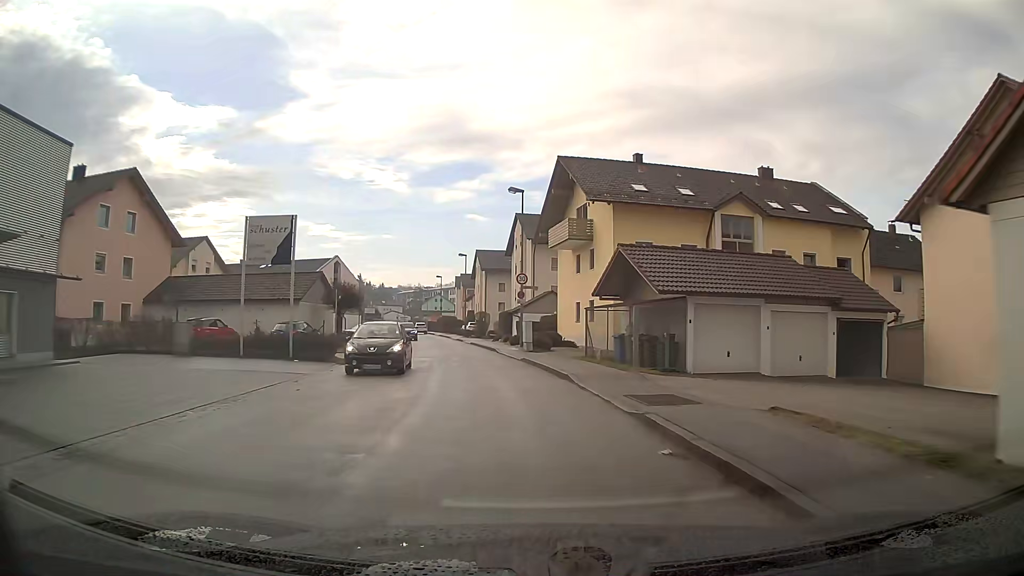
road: unclassified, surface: asphalt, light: Day
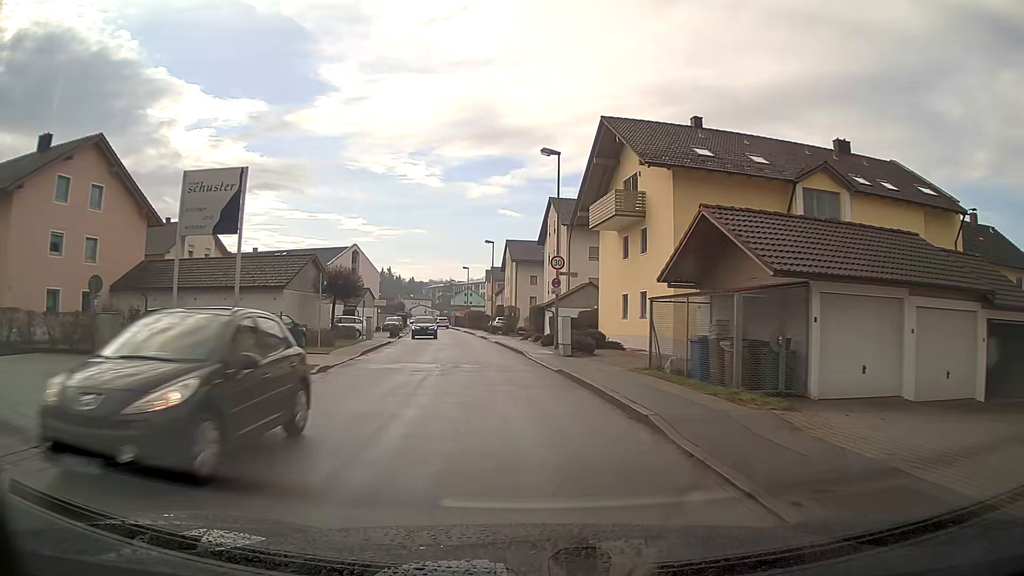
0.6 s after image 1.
(-0.2, +7.2) m; -2°
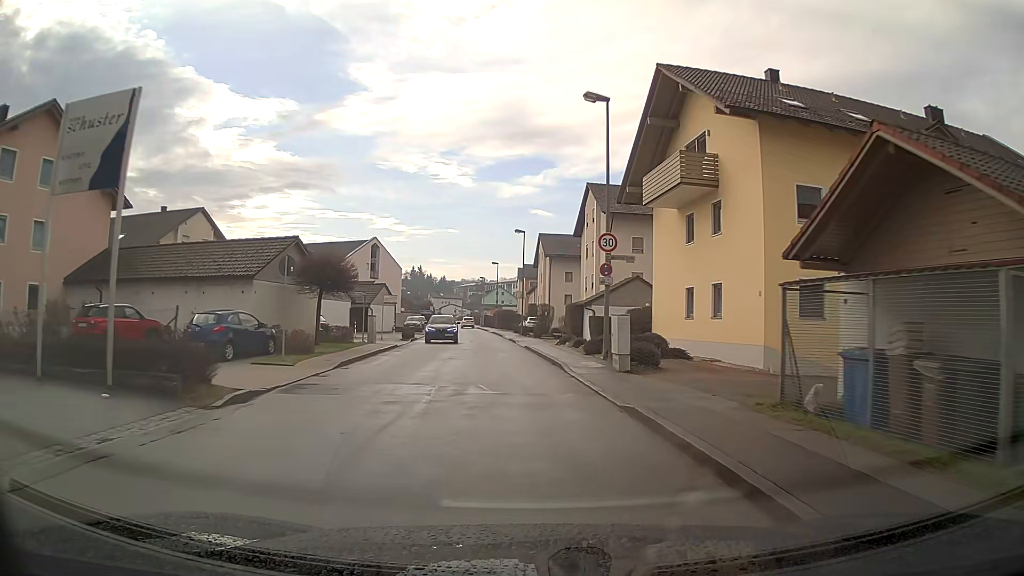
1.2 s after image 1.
(-0.1, +7.0) m; -2°
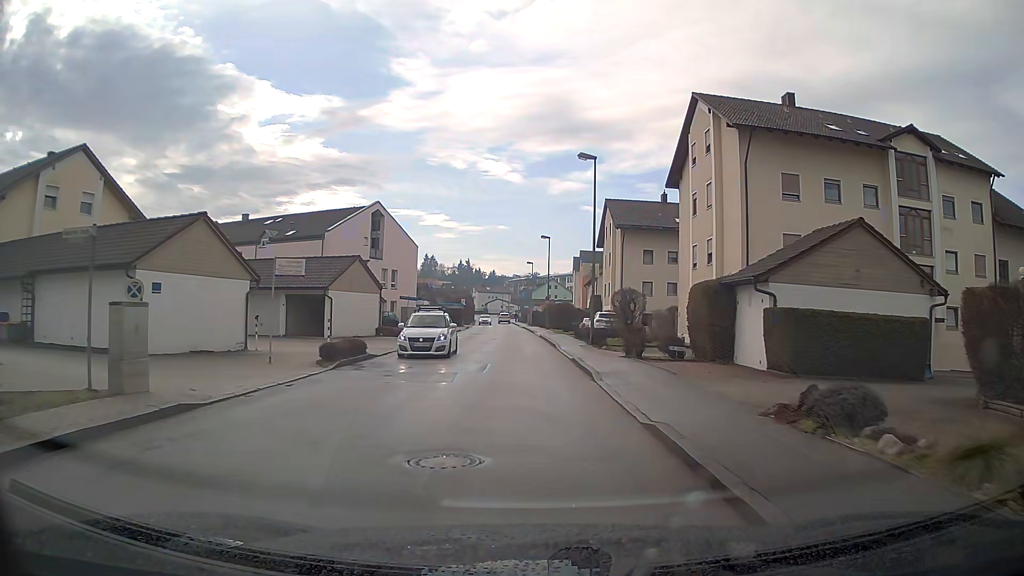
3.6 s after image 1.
(-1.0, +23.4) m; -4°
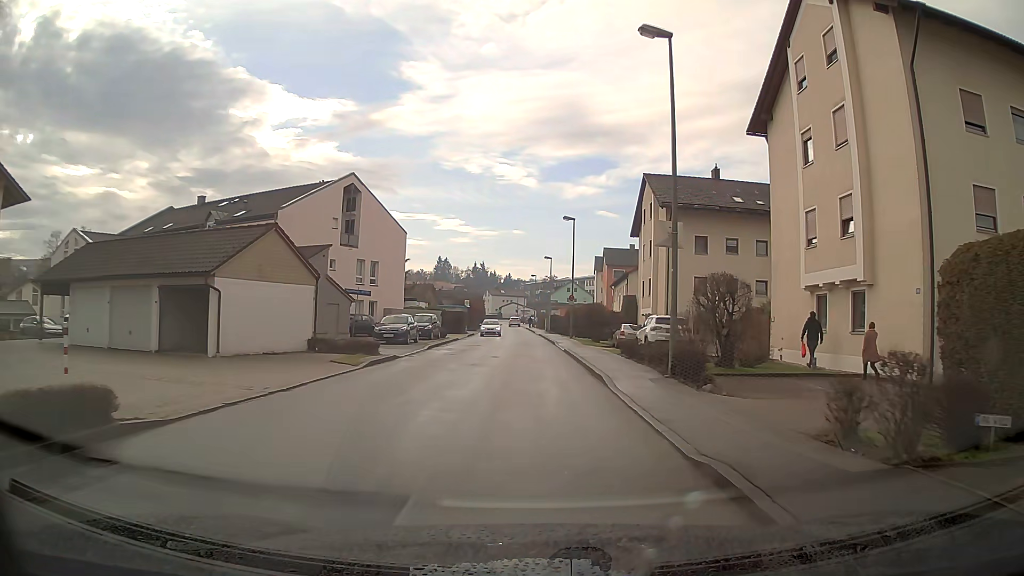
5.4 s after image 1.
(-0.1, +13.8) m; -1°
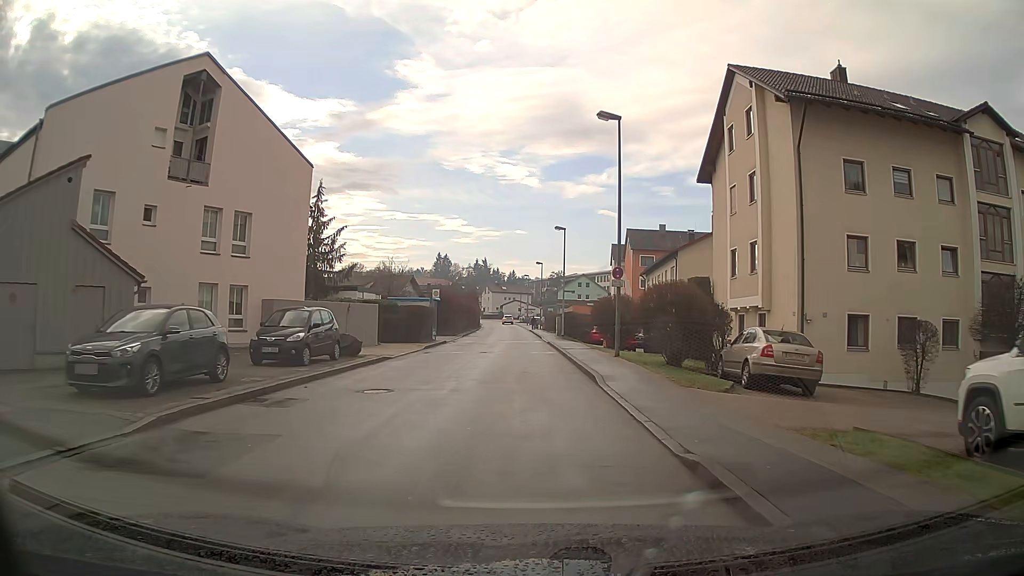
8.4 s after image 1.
(-0.2, +23.2) m; -1°
(0, +10) (0, +20) (0, +30) (-1, +40) (-1, +50) (-1, +60) (-2, +70) (-2, +80) (-3, +90) (-3, +100) m
